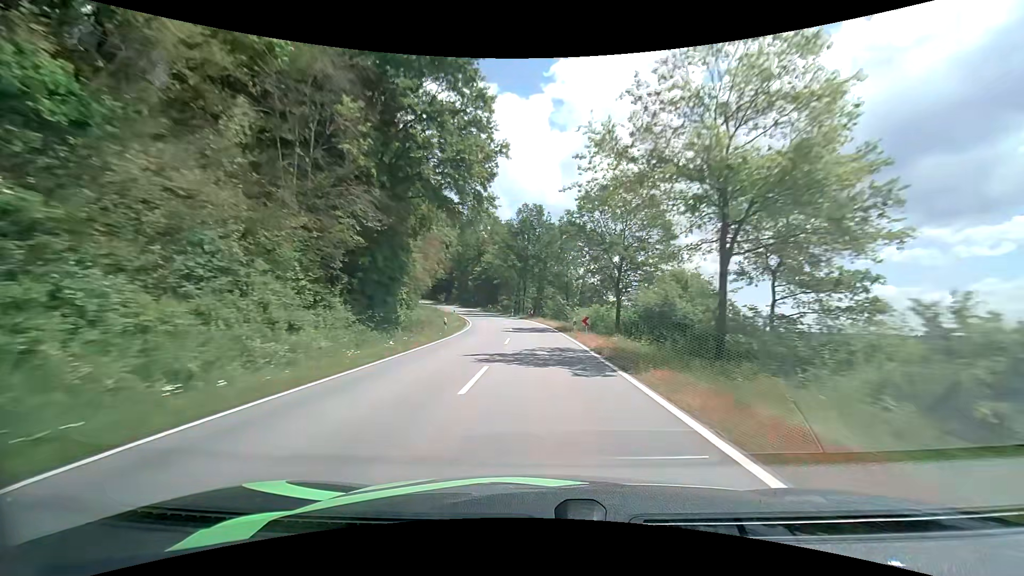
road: tertiary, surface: asphalt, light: Day
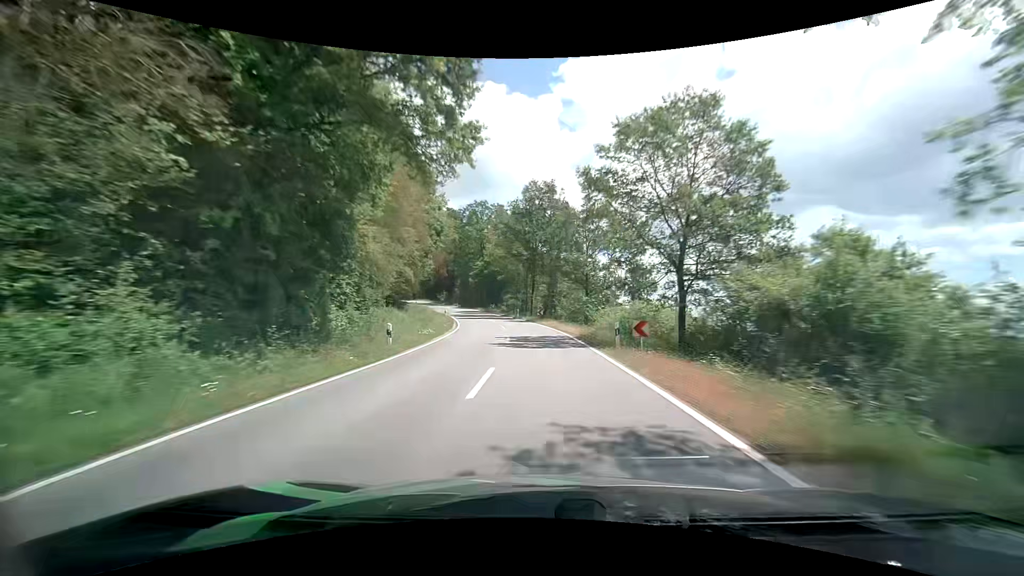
(-0.2, +13.1) m; -1°
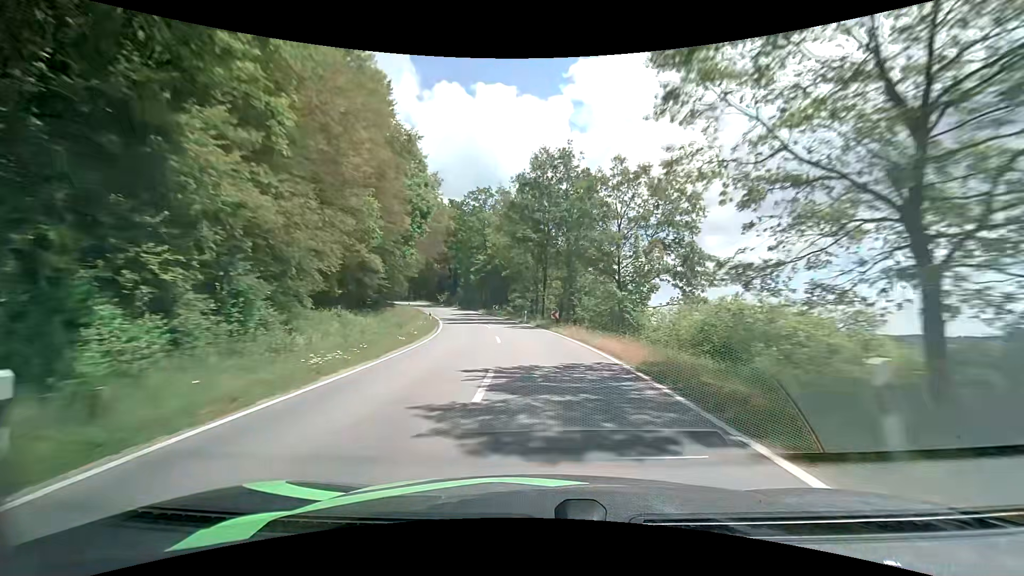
(-0.1, +12.8) m; -1°
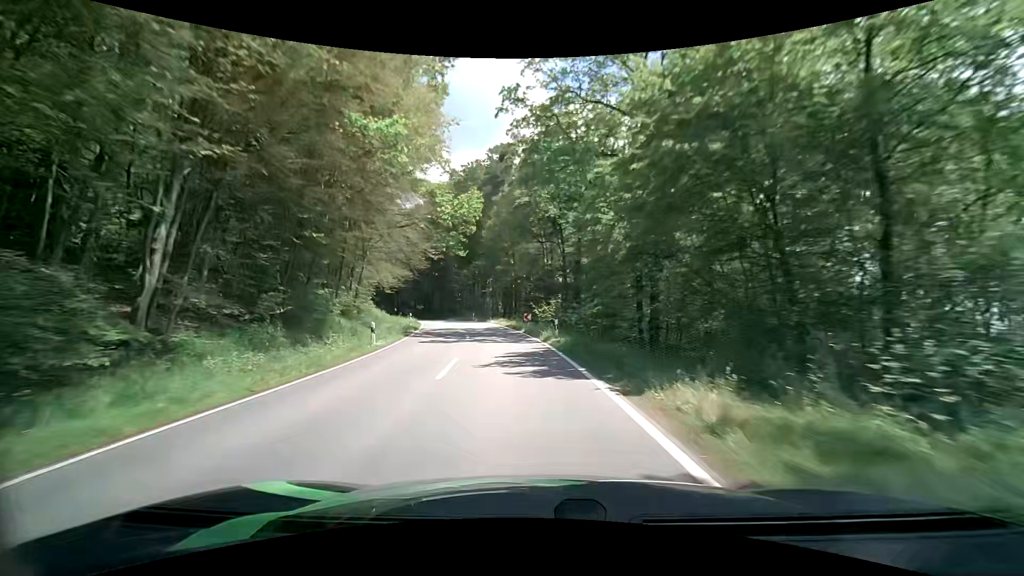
(-7.1, +58.4) m; -16°
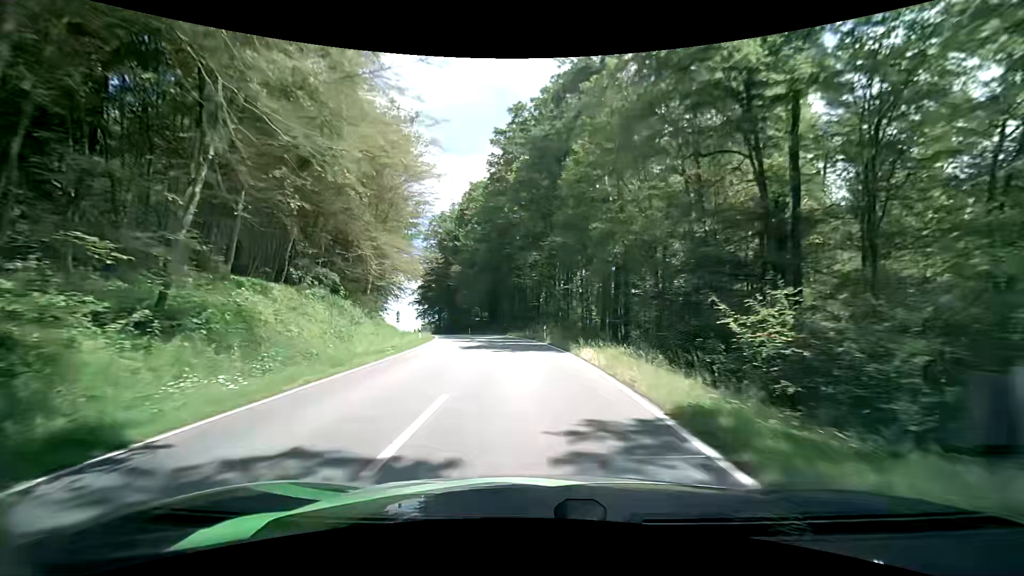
(-2.9, +31.3) m; -10°
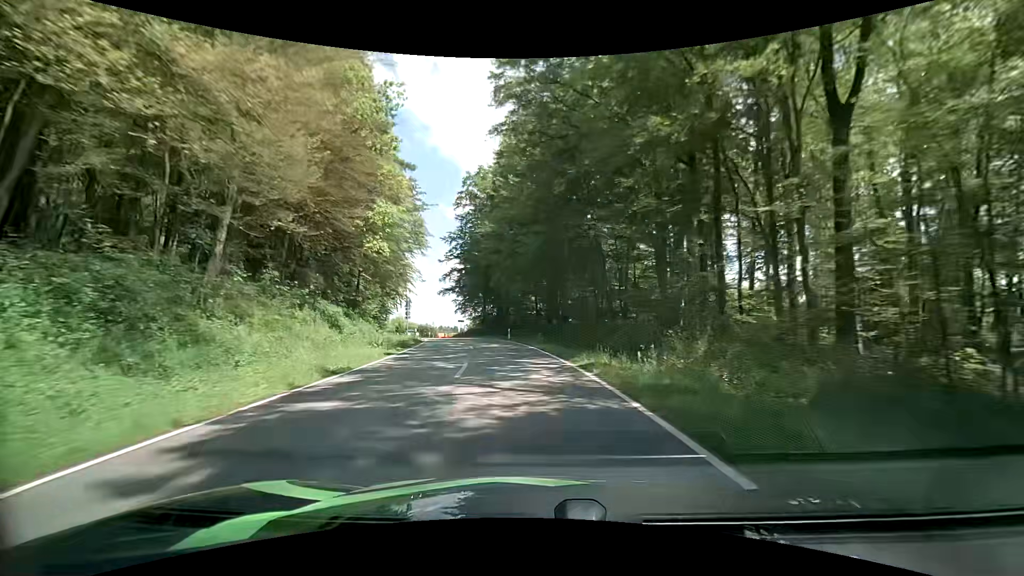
(-1.7, +30.7) m; -8°
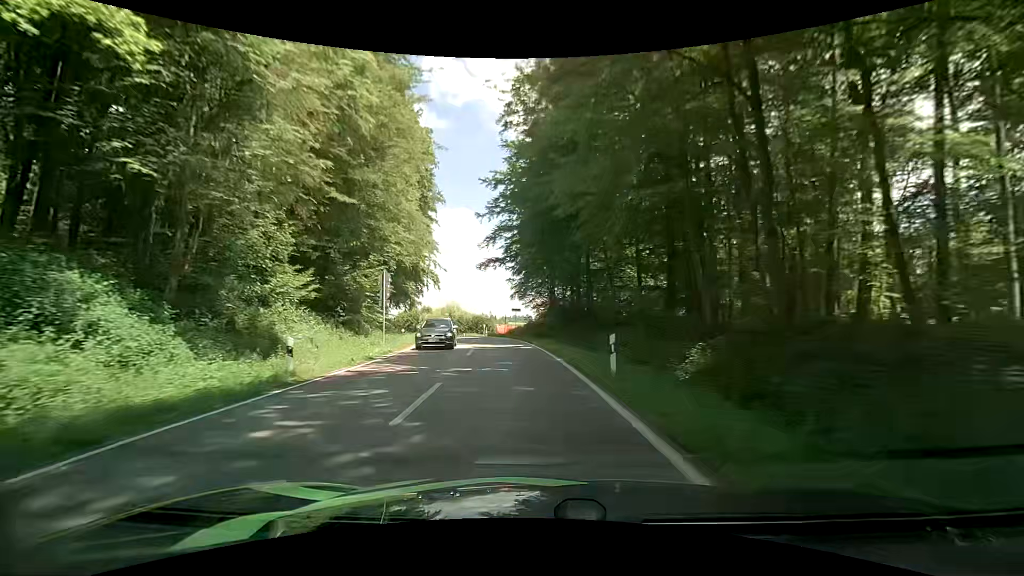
(-1.8, +30.3) m; -7°
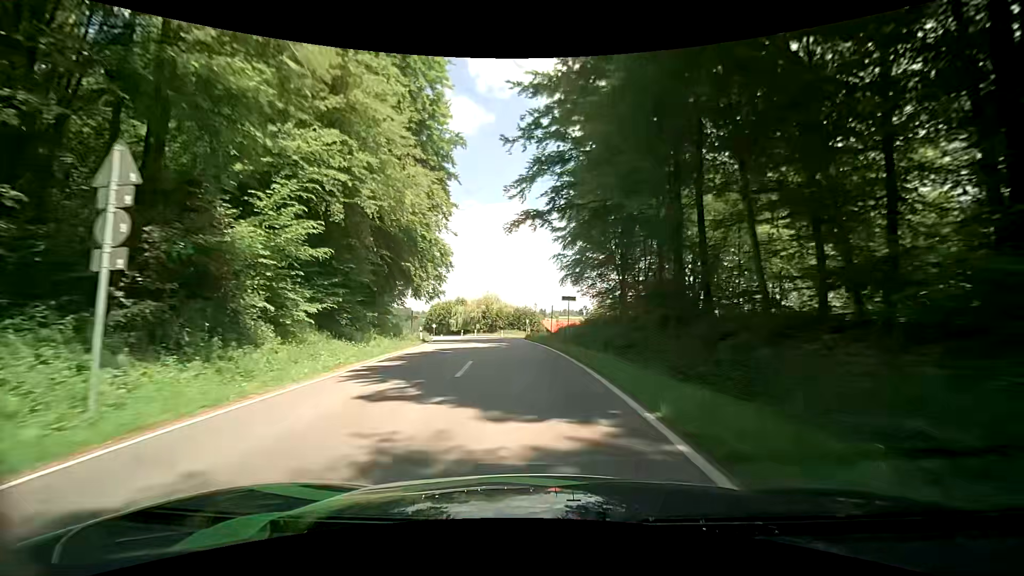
(-1.2, +20.3) m; -7°
(0, +10) (-1, +20) (-2, +30) (-3, +40) (-5, +50) (-7, +59) (-9, +69) (-13, +79) (-16, +88) (-20, +97) m
